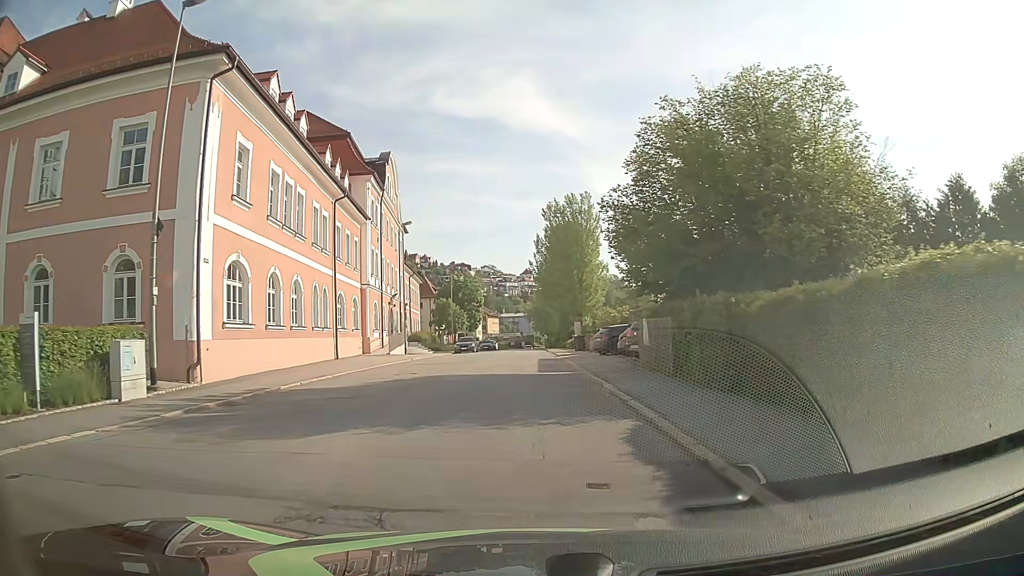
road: tertiary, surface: asphalt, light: Day
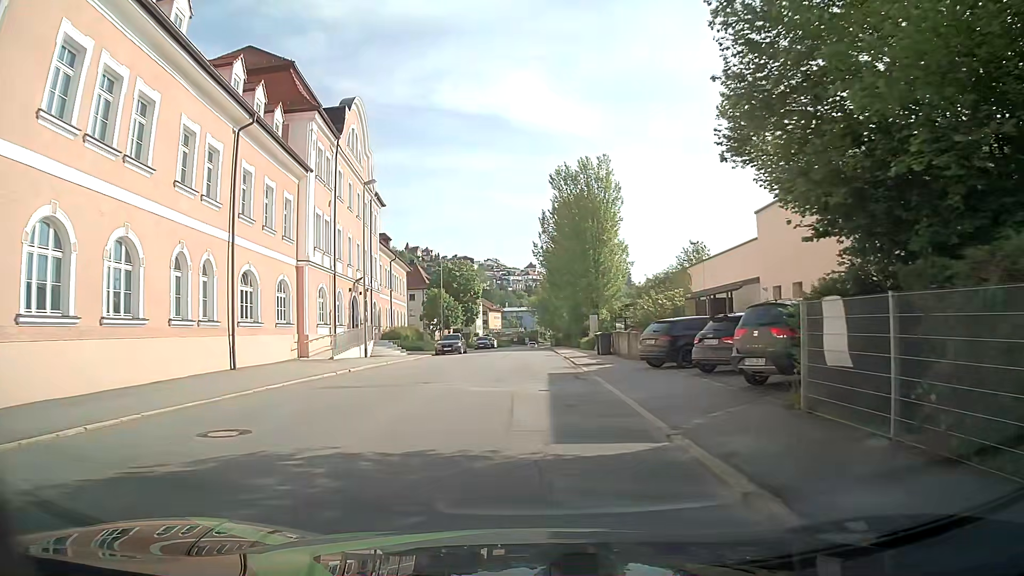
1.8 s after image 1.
(-0.1, +13.7) m; -1°
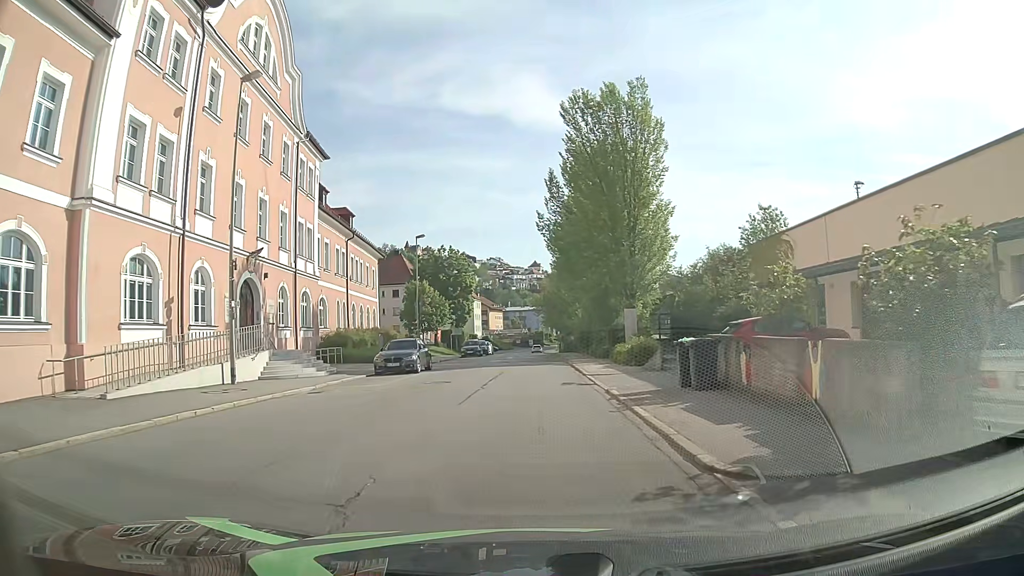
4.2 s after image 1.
(+0.2, +18.3) m; +1°
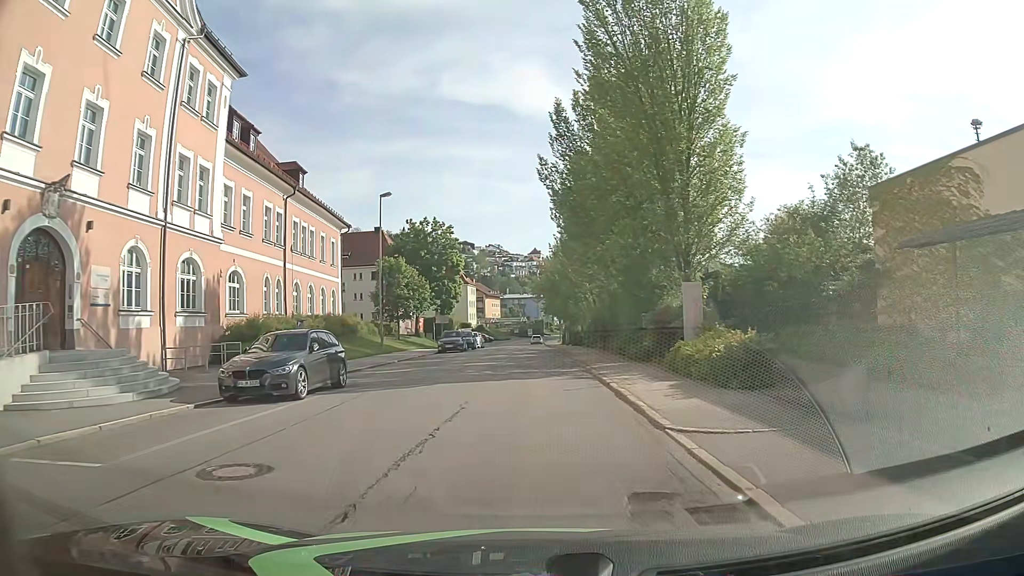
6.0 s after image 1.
(-0.3, +13.7) m; 0°
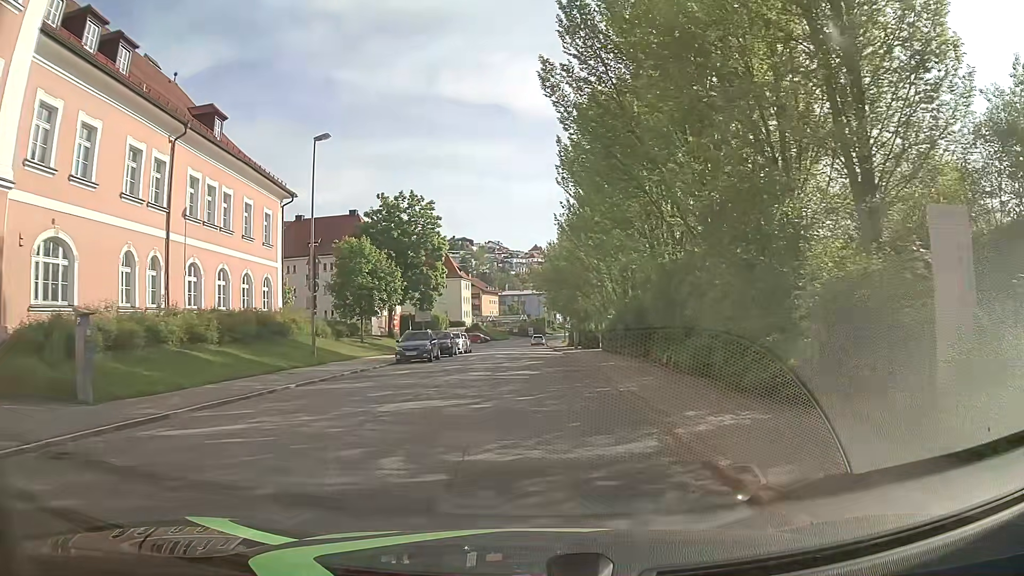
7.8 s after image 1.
(-0.3, +13.9) m; -1°
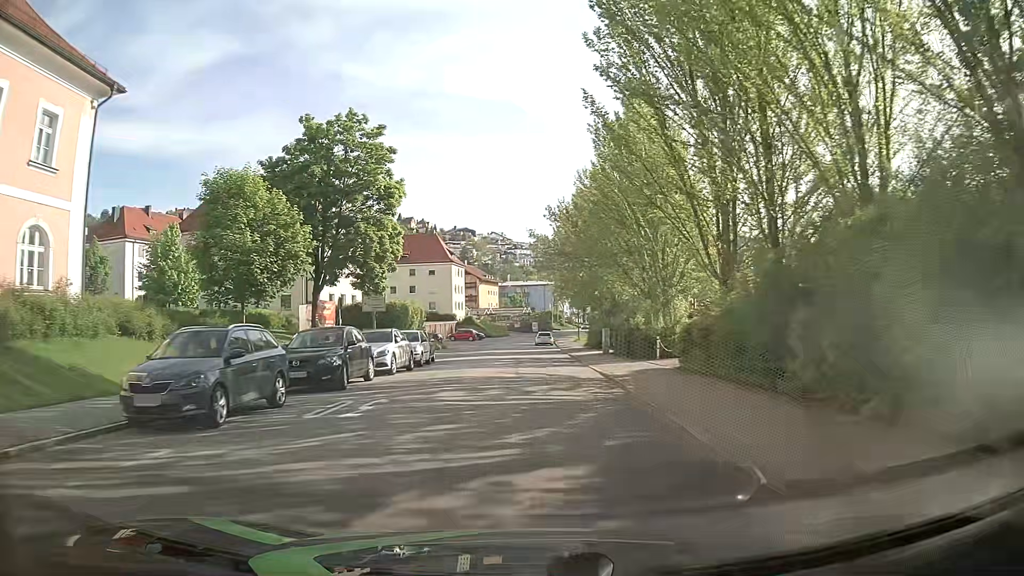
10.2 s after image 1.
(-0.3, +21.9) m; 0°
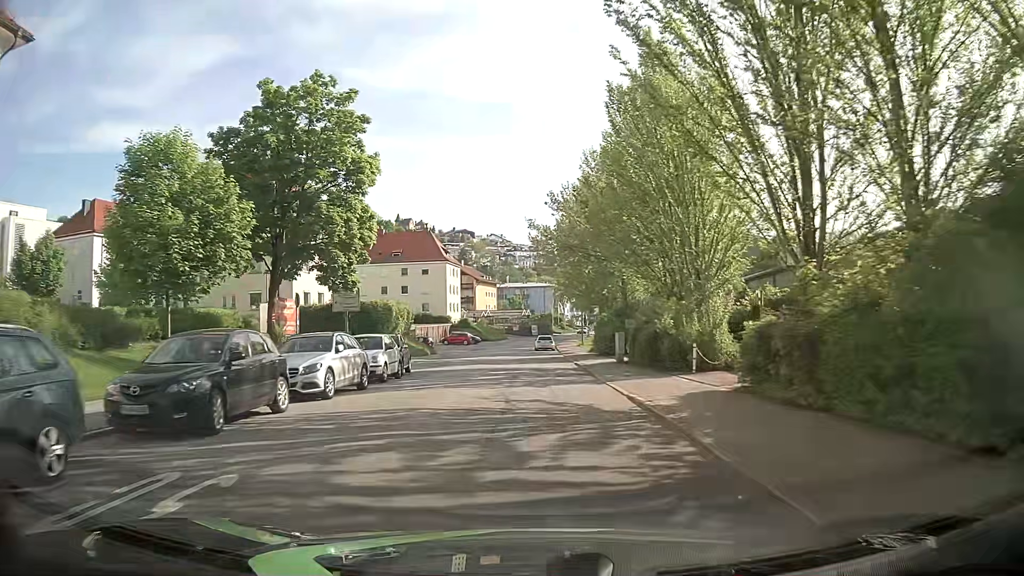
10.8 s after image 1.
(-0.2, +6.5) m; -1°
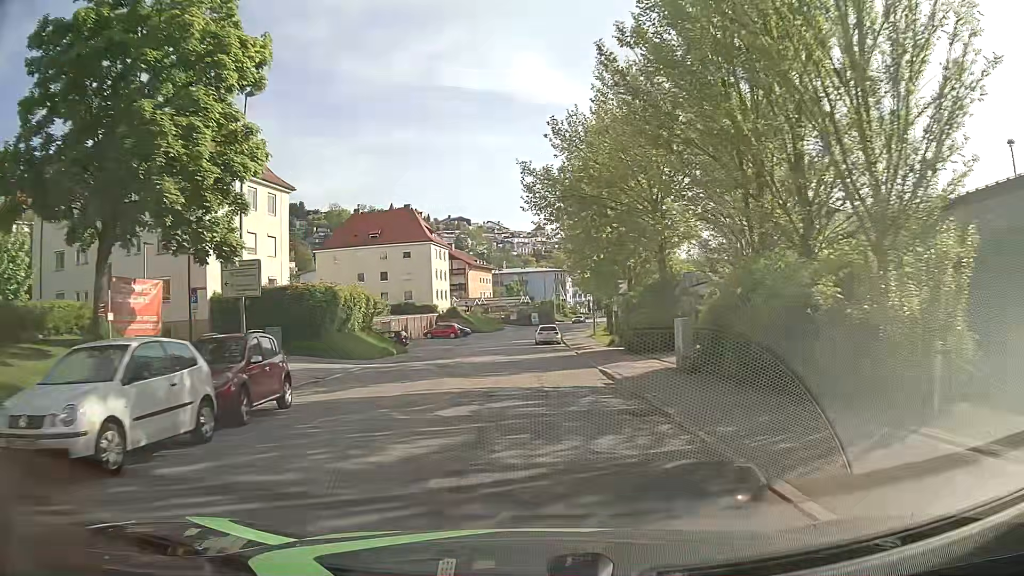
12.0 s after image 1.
(+0.3, +13.8) m; +2°
(0, +10) (-1, +20) (-2, +30) (-2, +40) (-3, +50) (-3, +60) (-1, +70) (0, +80) (+2, +90) (+4, +99) m
